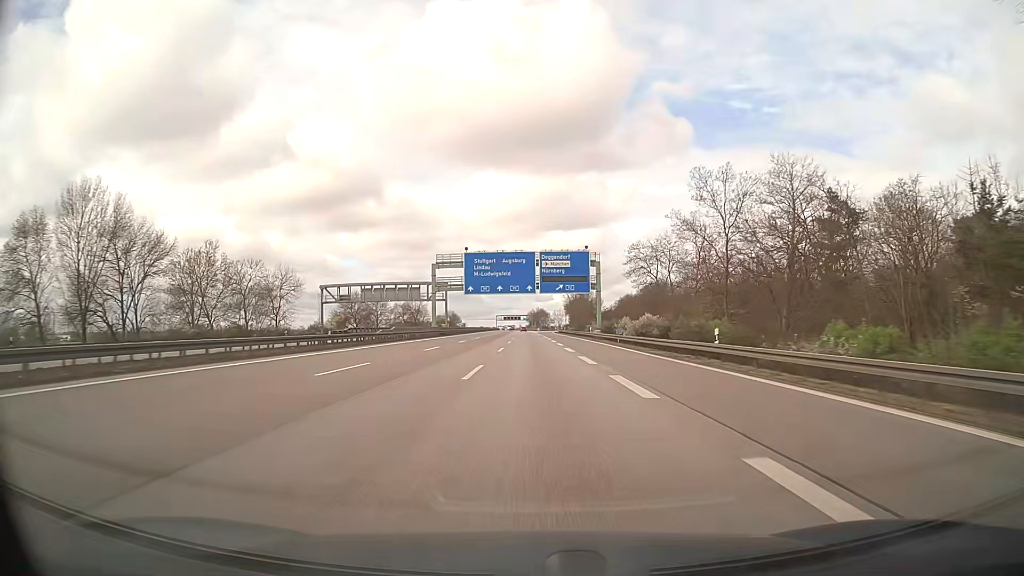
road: motorway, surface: asphalt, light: Day
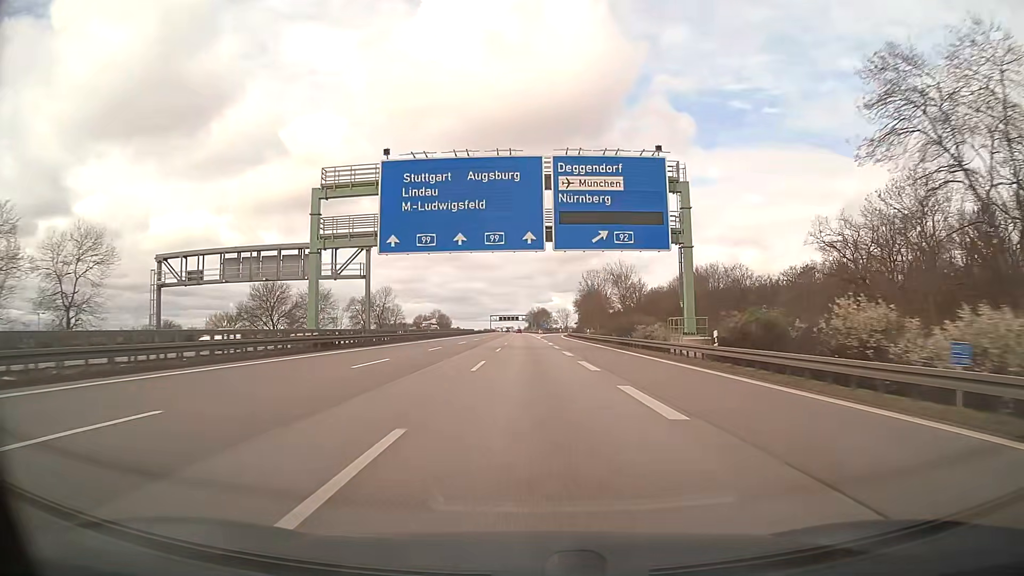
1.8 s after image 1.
(+0.1, +50.8) m; 0°
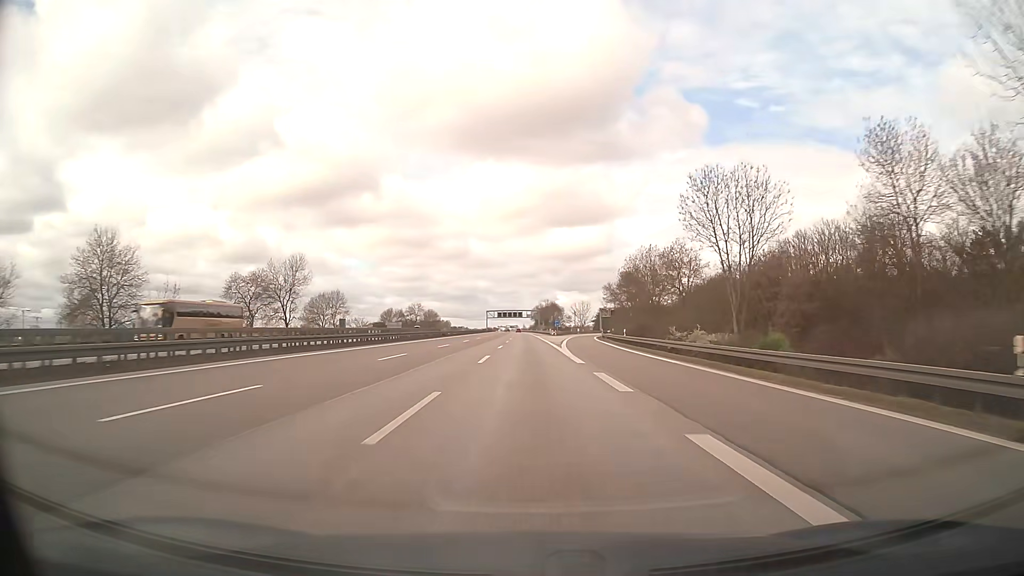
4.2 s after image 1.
(0.0, +67.7) m; 0°
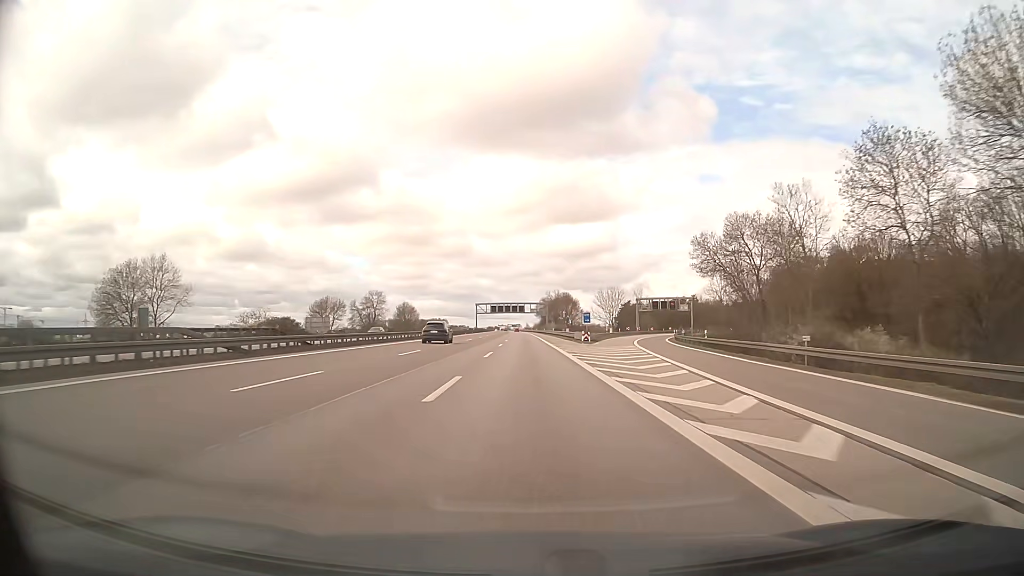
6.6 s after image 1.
(-0.1, +67.7) m; 0°
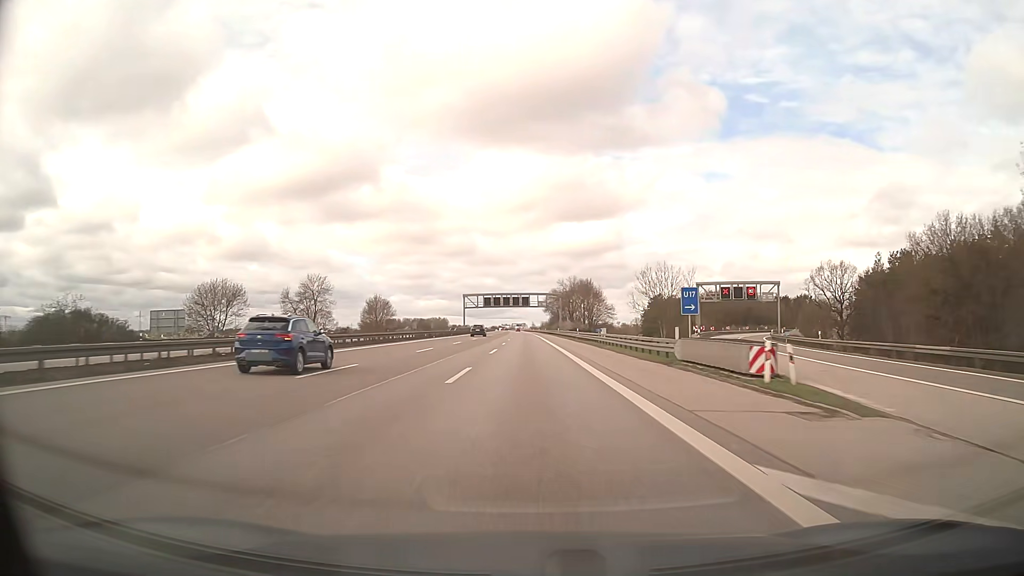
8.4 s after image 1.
(-0.1, +50.8) m; 0°
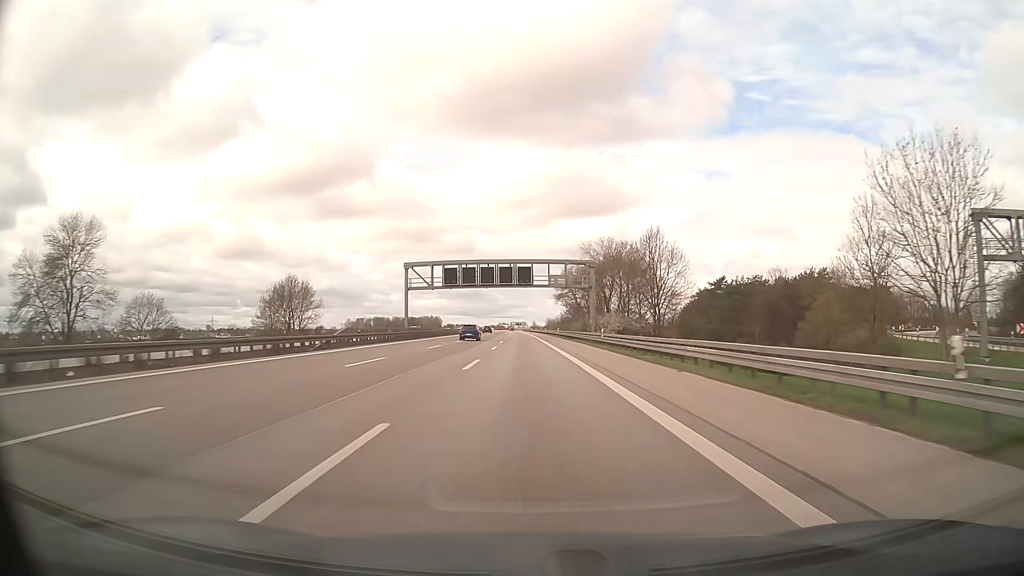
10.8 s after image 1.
(-0.2, +67.8) m; 0°
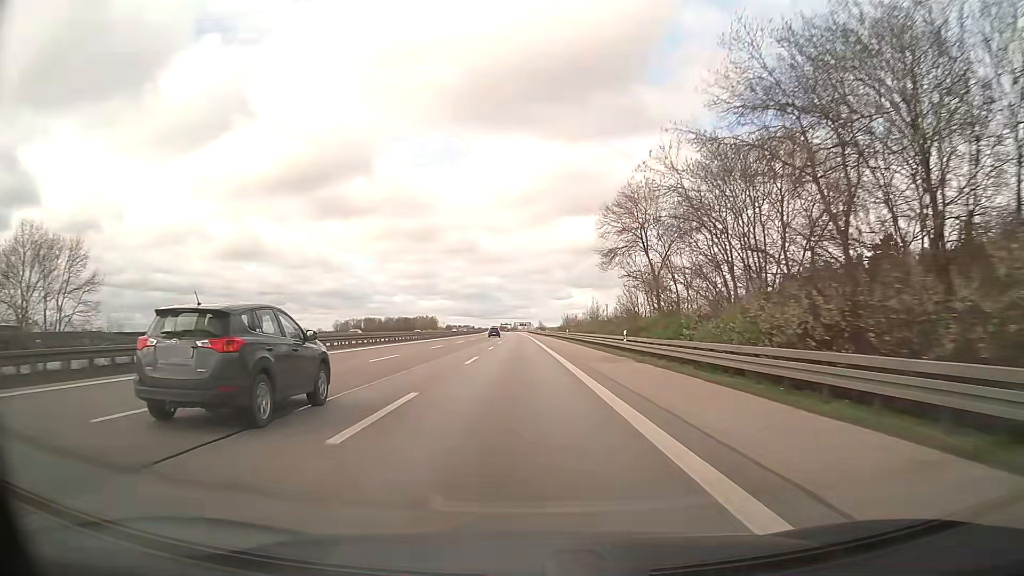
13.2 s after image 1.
(-0.2, +67.9) m; -1°
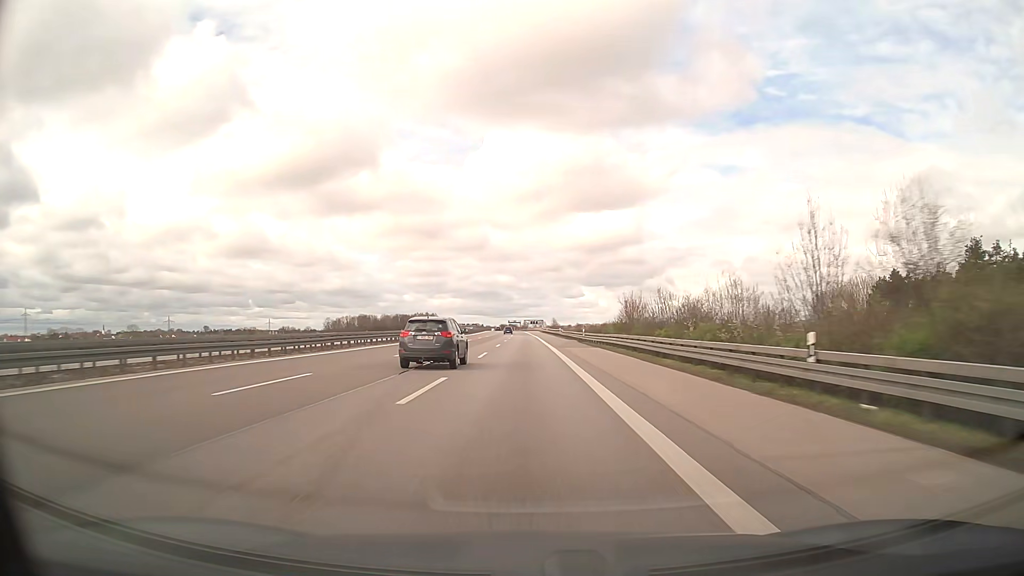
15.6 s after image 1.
(-0.4, +67.9) m; -1°
(0, +10) (0, +20) (0, +30) (0, +40) (0, +50) (0, +60) (0, +70) (-1, +80) (-1, +90) (-1, +100) m
